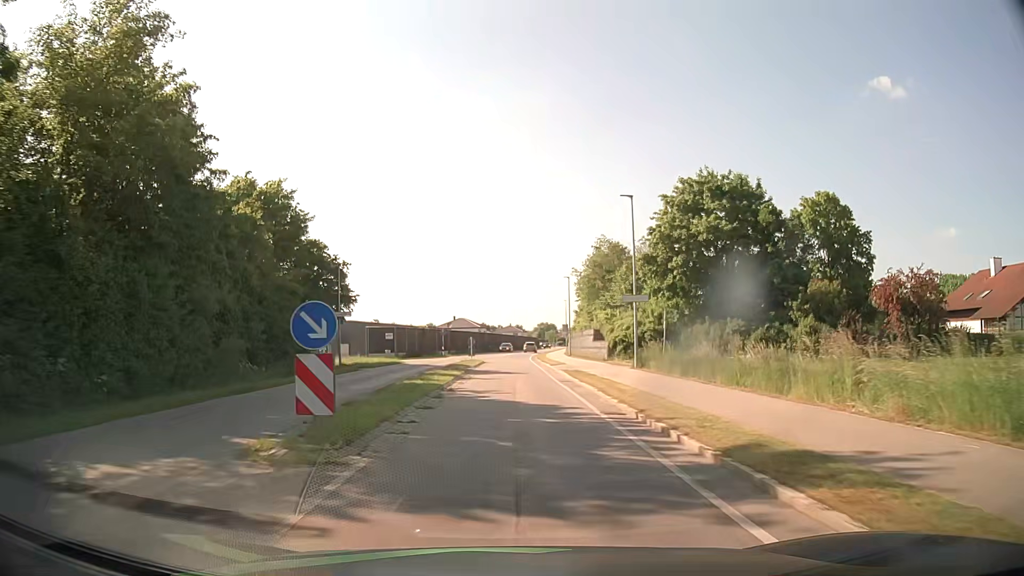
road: secondary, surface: asphalt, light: Day
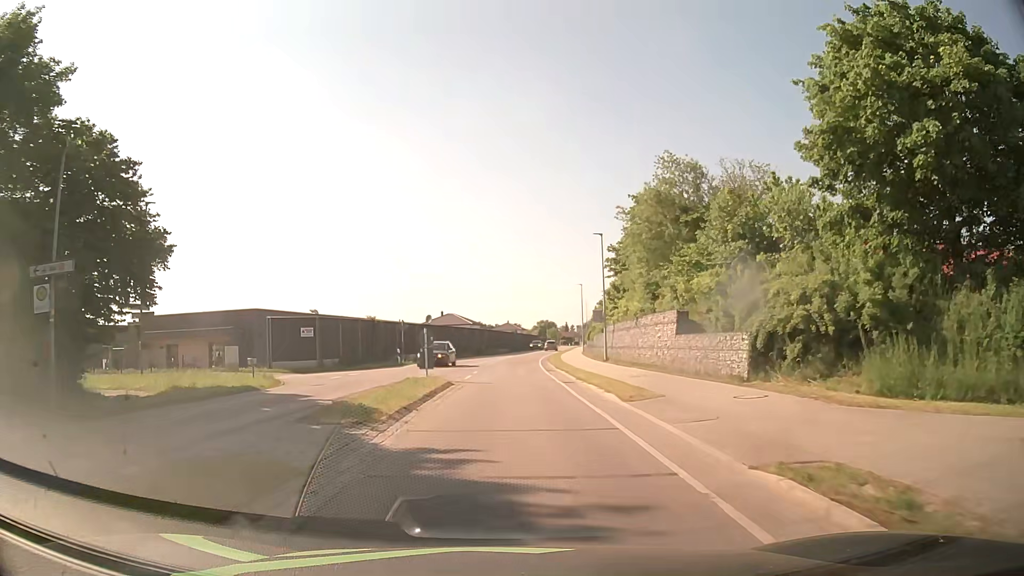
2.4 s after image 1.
(0.0, +26.4) m; 0°
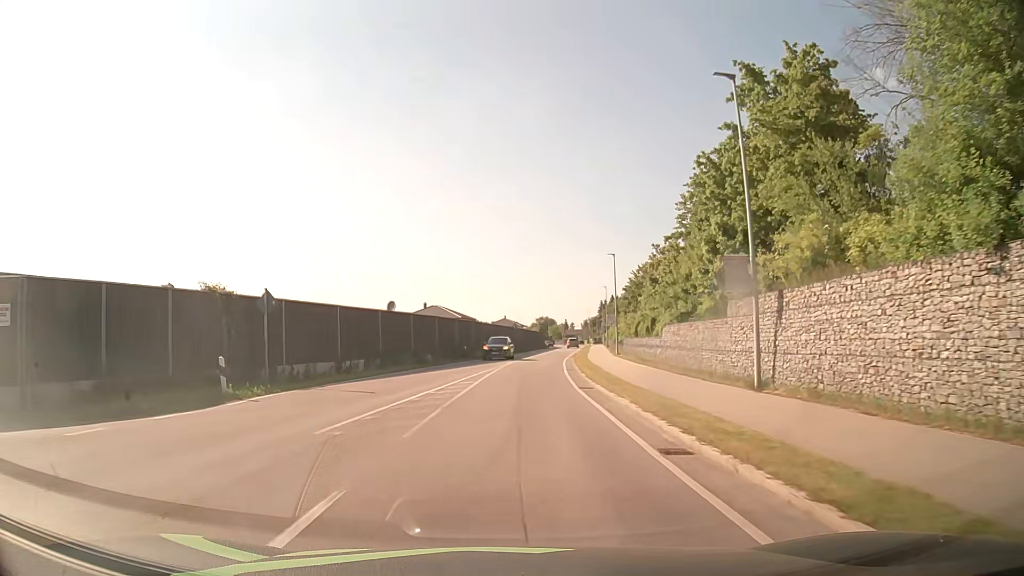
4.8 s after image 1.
(0.0, +26.4) m; 0°
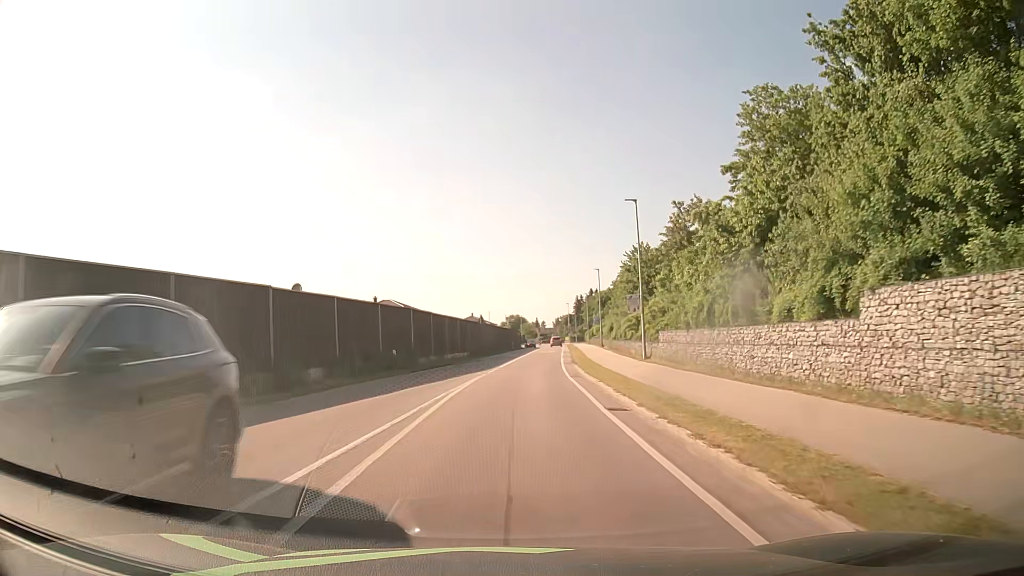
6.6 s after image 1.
(+0.4, +20.3) m; +3°
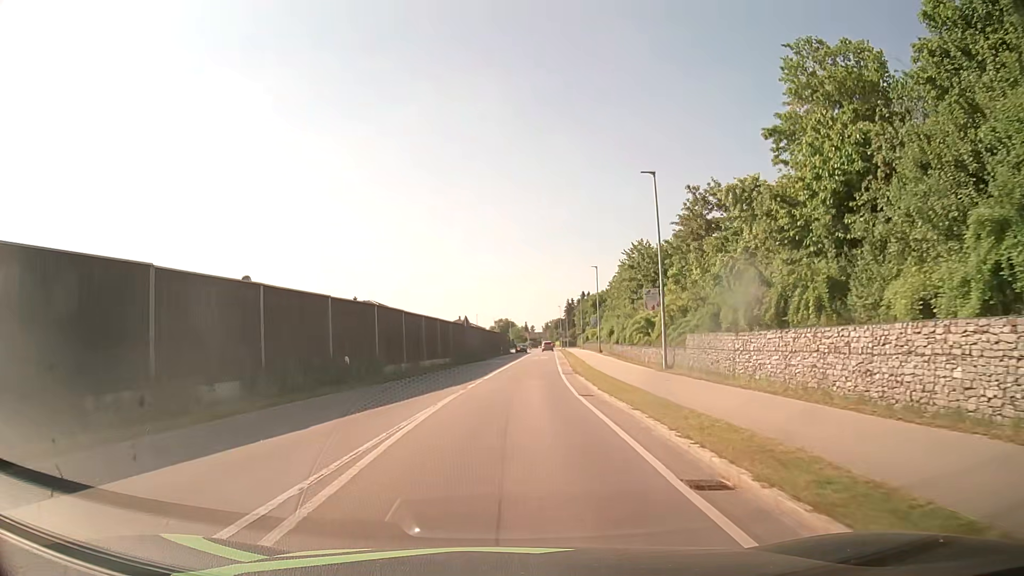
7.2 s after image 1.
(0.0, +6.6) m; 0°
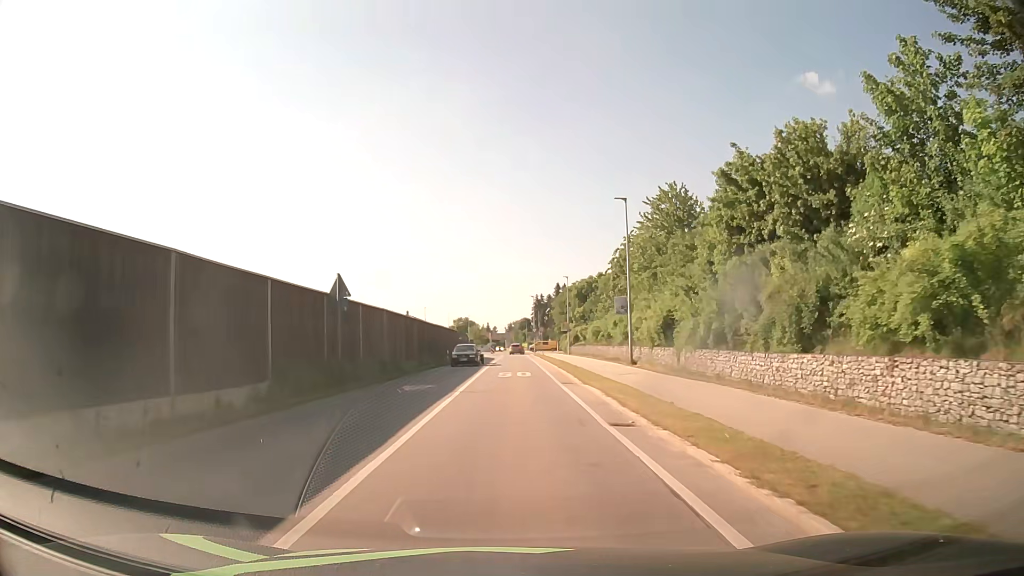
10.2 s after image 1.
(+1.1, +31.3) m; +3°
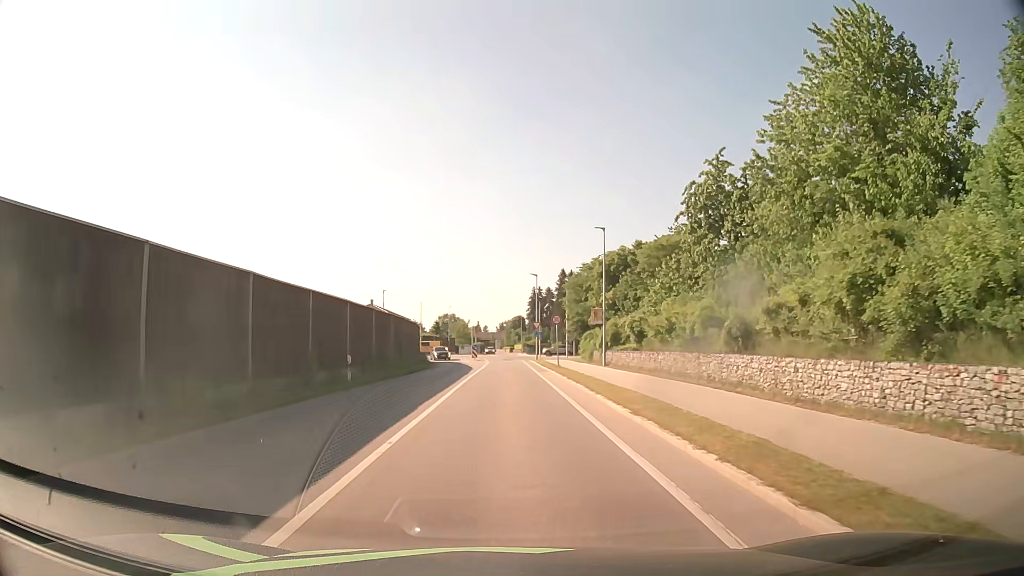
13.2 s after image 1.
(+0.4, +30.9) m; +1°
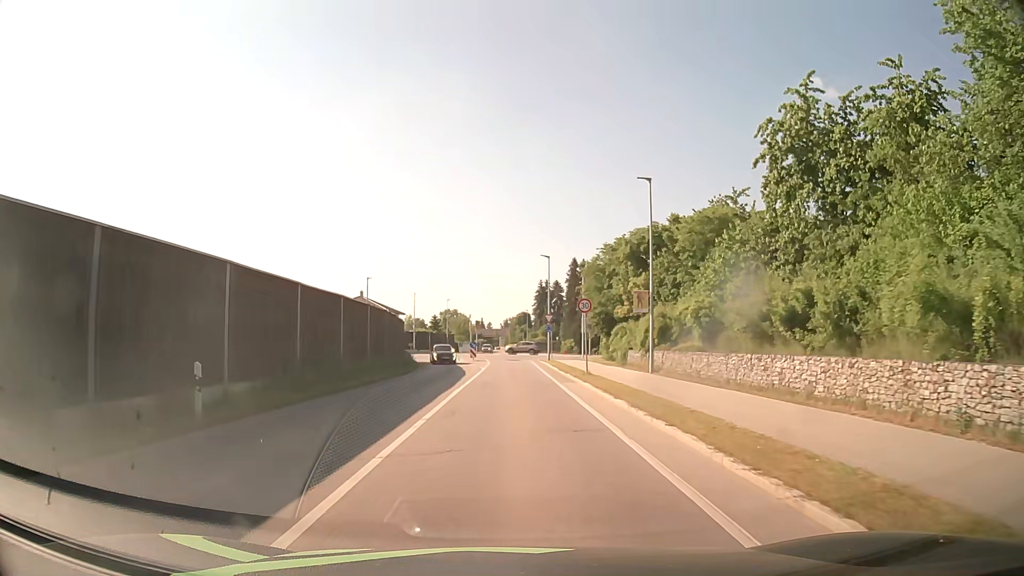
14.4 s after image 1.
(0.0, +11.7) m; 0°
